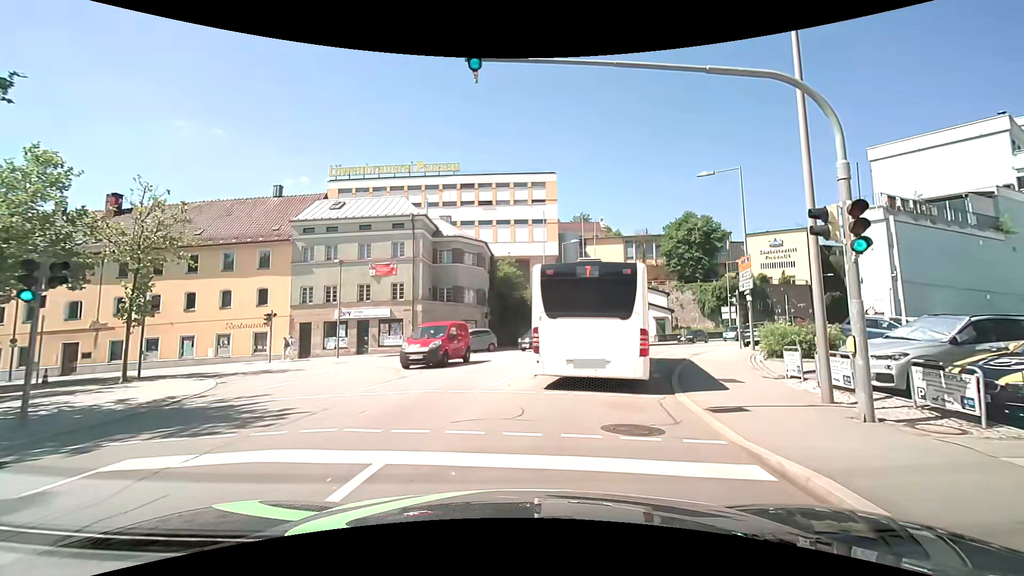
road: residential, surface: asphalt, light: Day
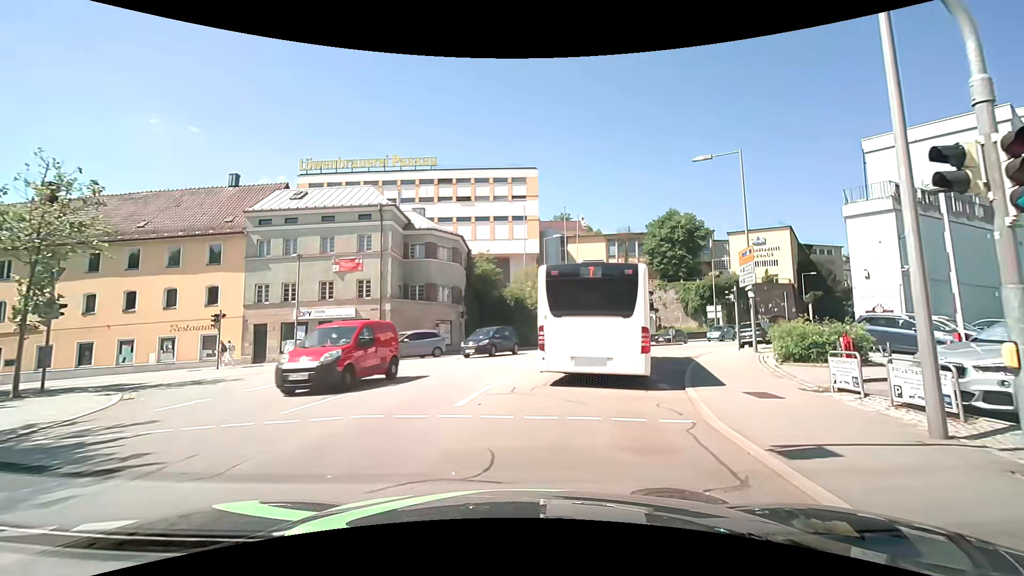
(0.0, +3.1) m; +1°
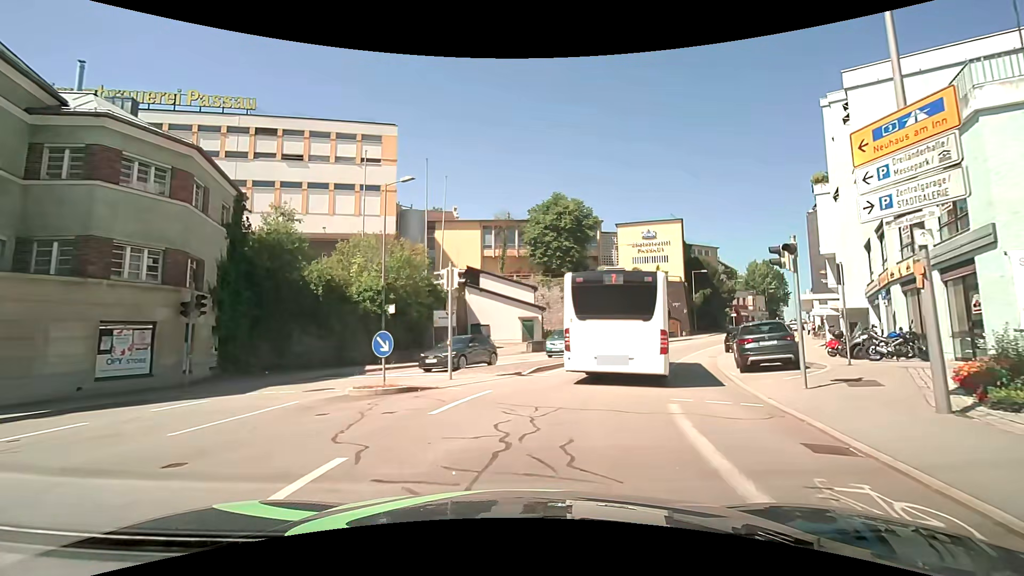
(+2.4, +18.1) m; +15°
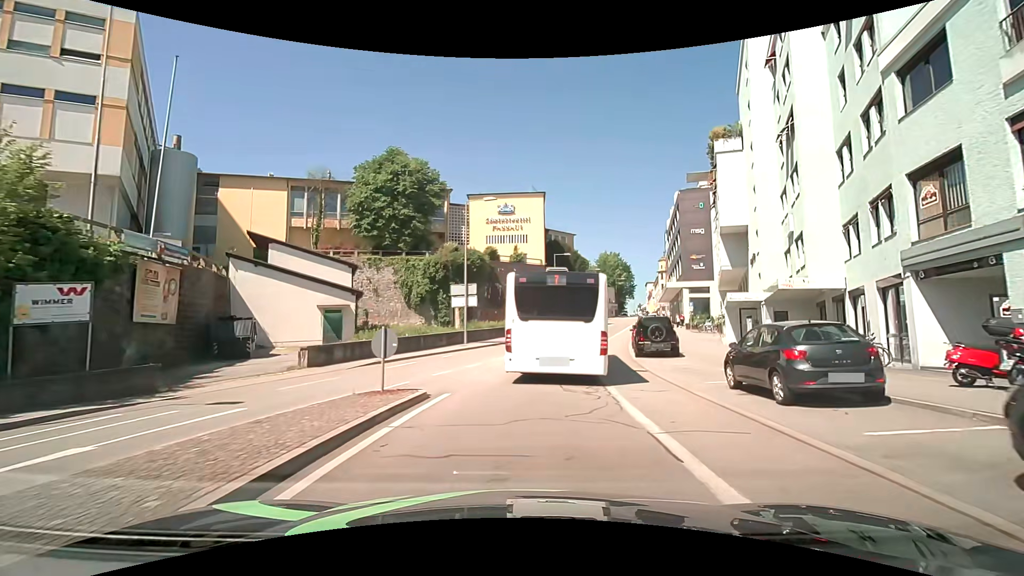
(+2.6, +16.8) m; +18°
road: tertiary
(0, +10) (+1, +20) (+3, +30) (+5, +40) (+7, +49) (+10, +59) (+12, +69) (+15, +78) (+17, +88) (+20, +98) m
